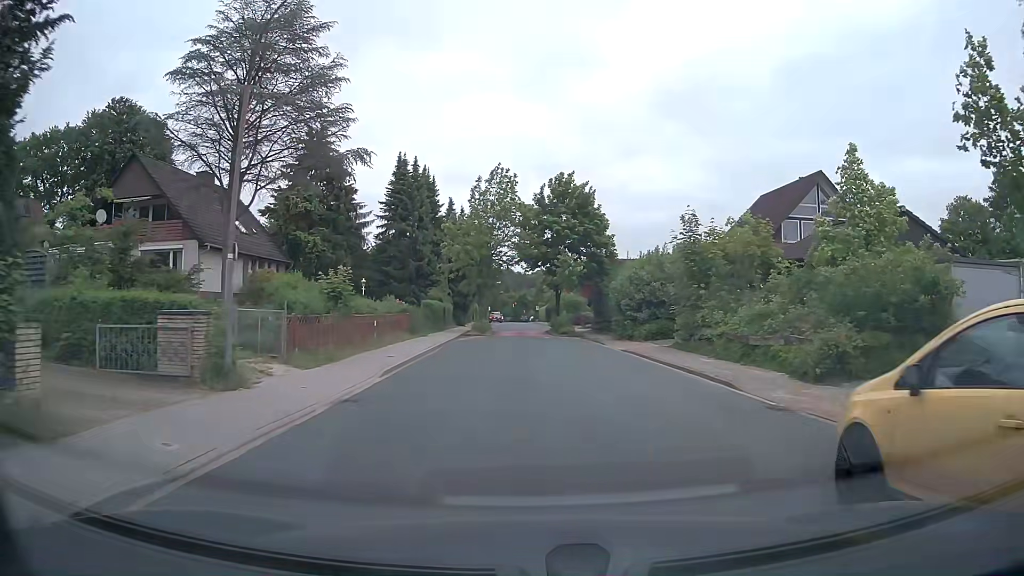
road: unclassified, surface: asphalt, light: Day
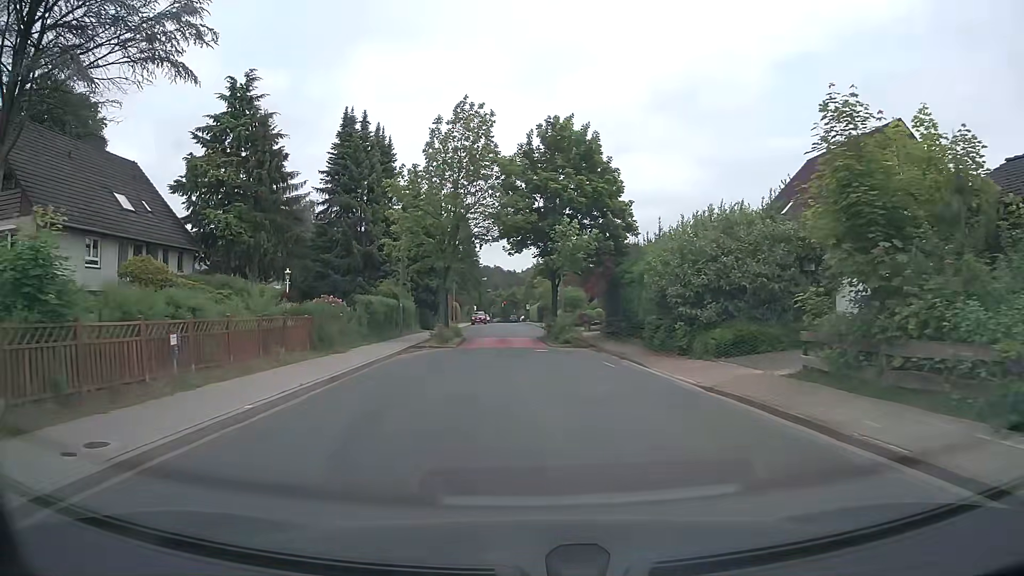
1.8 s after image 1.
(+0.2, +13.7) m; +1°
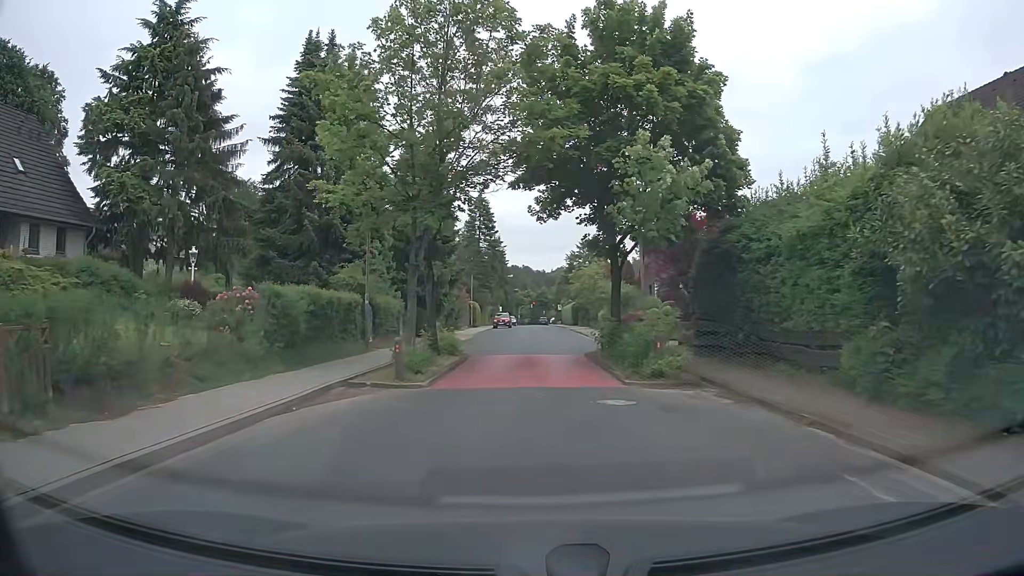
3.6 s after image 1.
(-0.3, +13.6) m; -3°
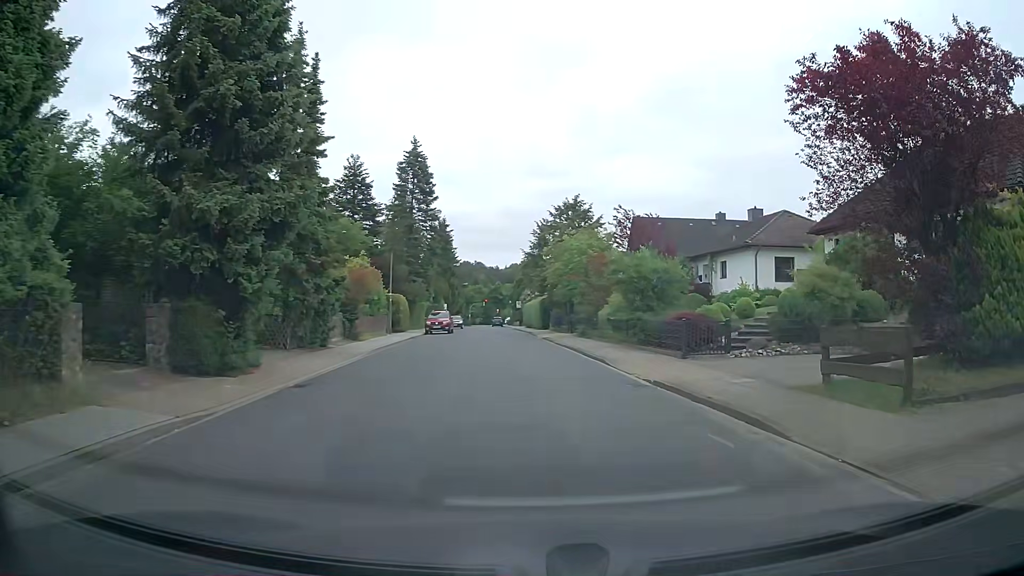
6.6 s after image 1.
(+0.1, +22.5) m; +5°
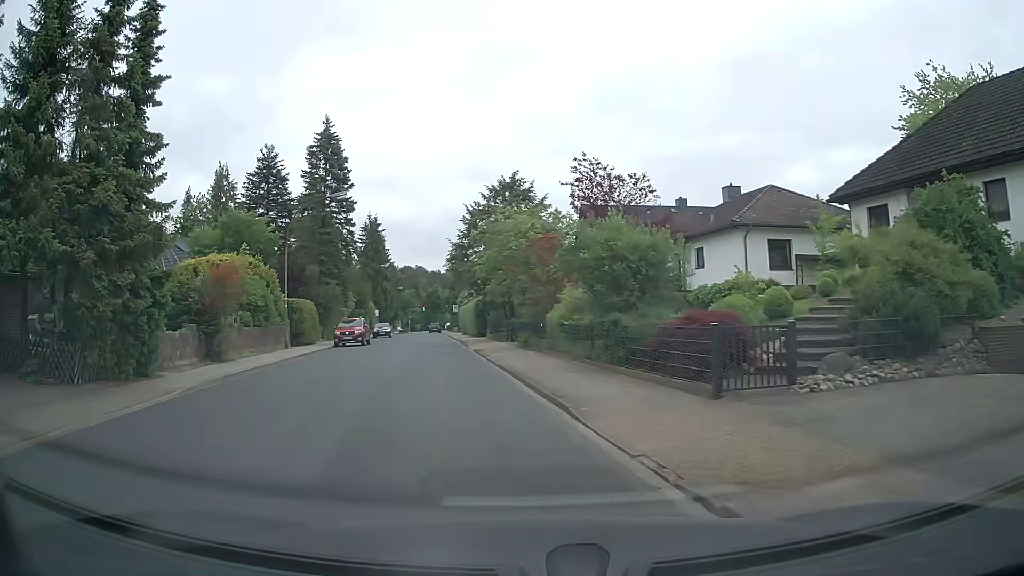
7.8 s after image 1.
(+0.6, +8.7) m; +4°
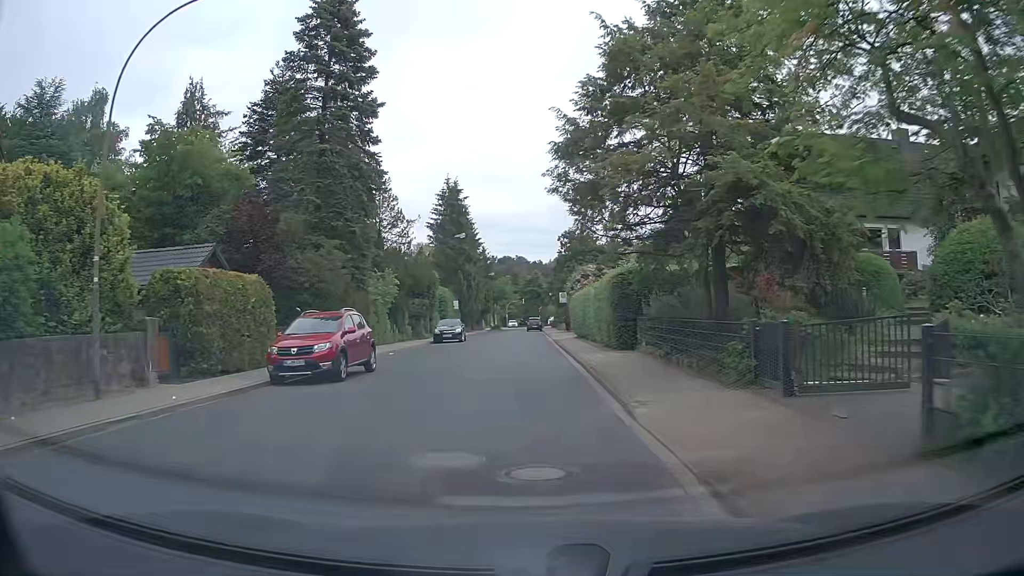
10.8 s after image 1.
(-2.7, +23.1) m; -8°
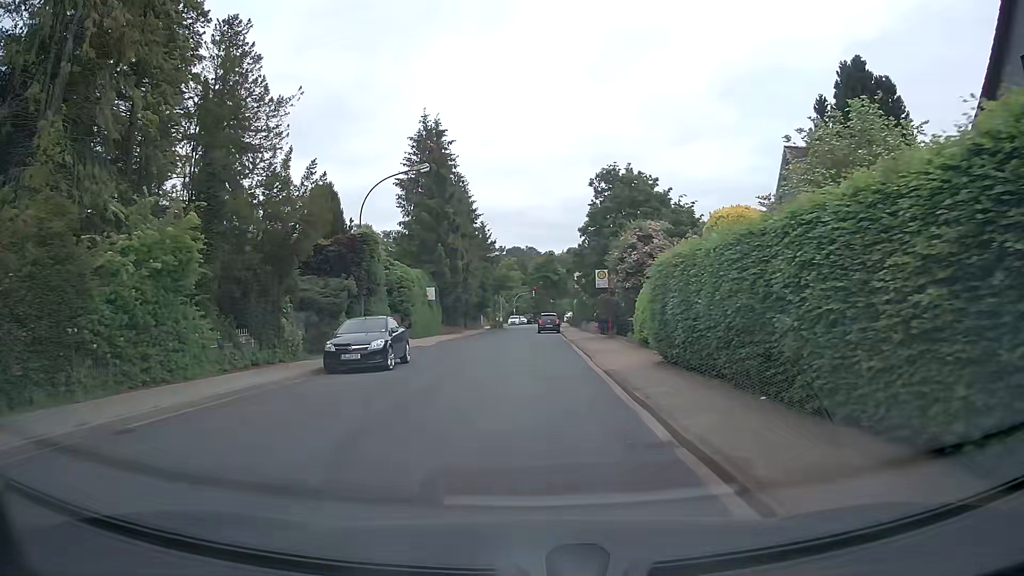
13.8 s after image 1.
(-0.4, +22.9) m; -1°
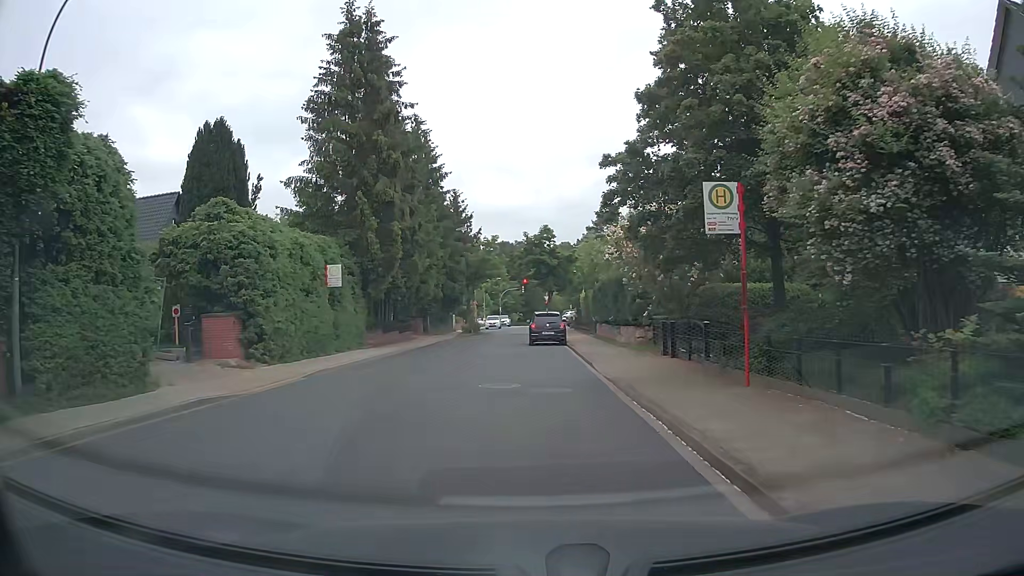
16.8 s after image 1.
(0.0, +20.7) m; +1°
(0, +10) (-1, +20) (-2, +30) (-2, +40) (-2, +50) (-2, +60) (-2, +70) (-2, +80) (-2, +90) (-1, +100) m
